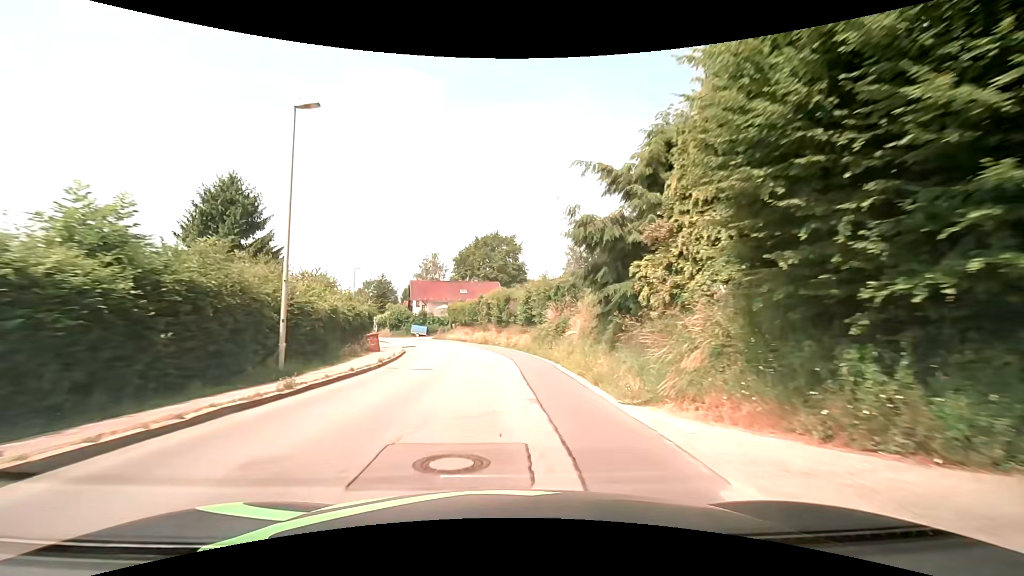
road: secondary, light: Day
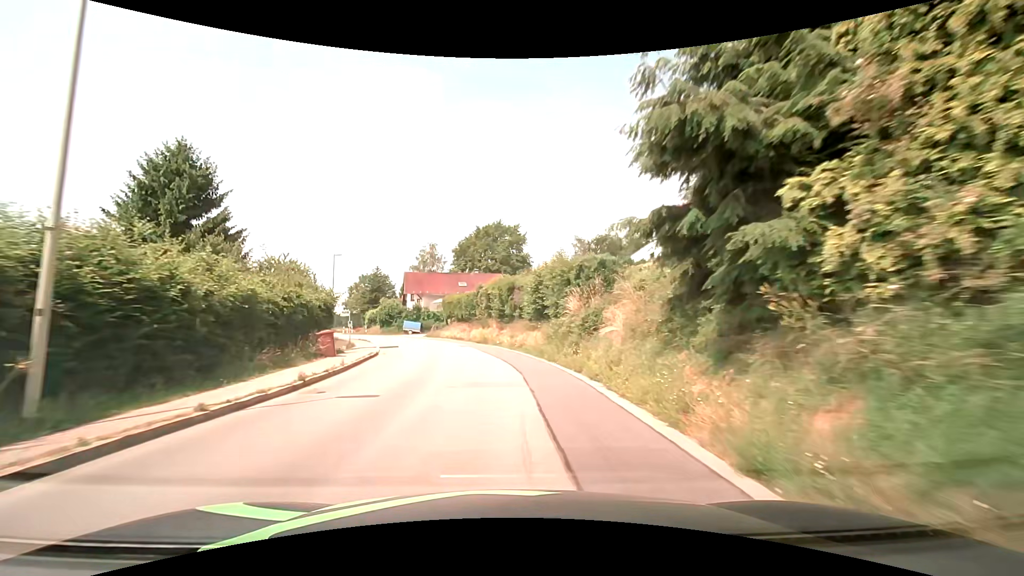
(0.0, +7.7) m; 0°
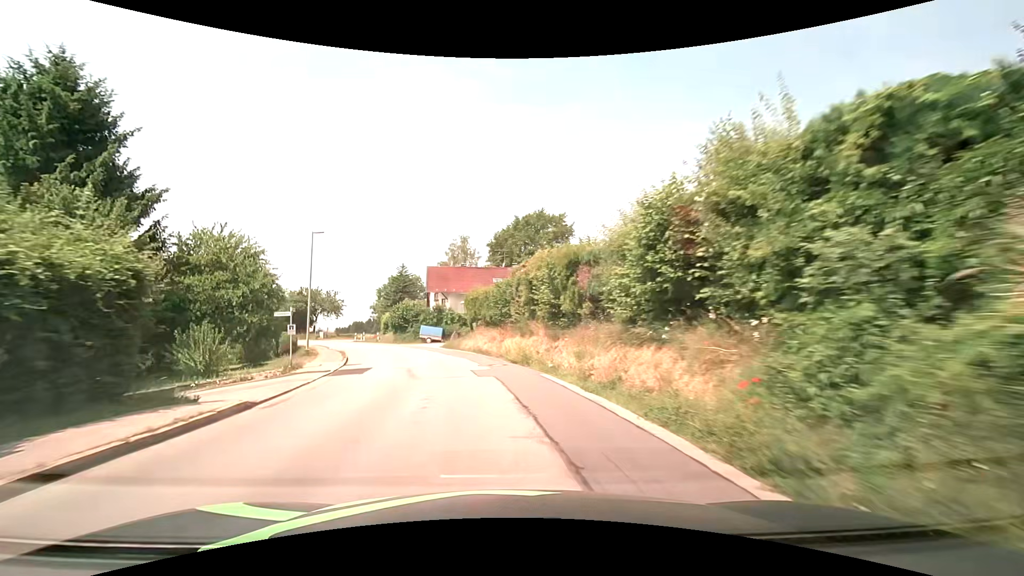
(-0.5, +15.4) m; -4°
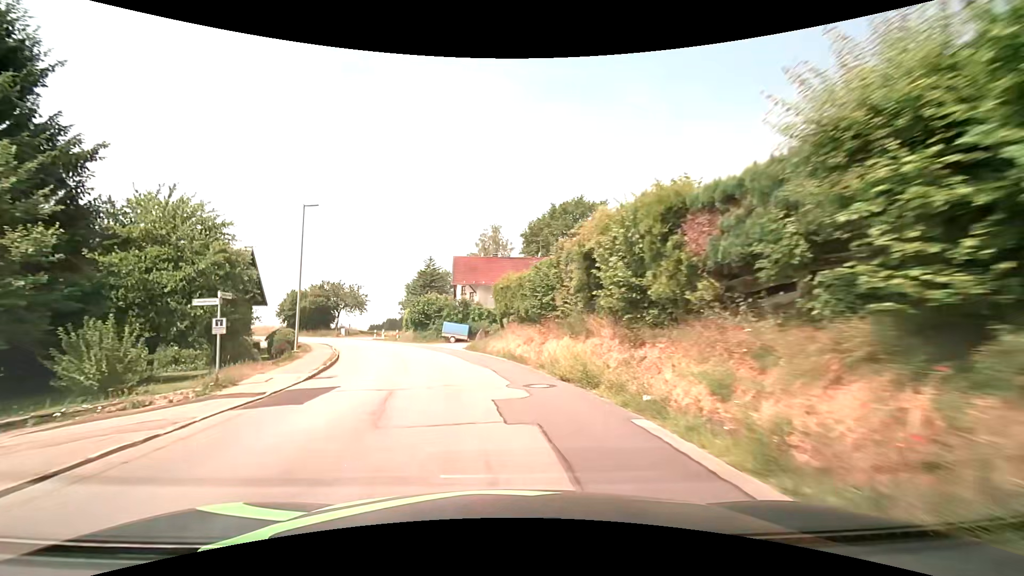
(-0.3, +7.7) m; -4°
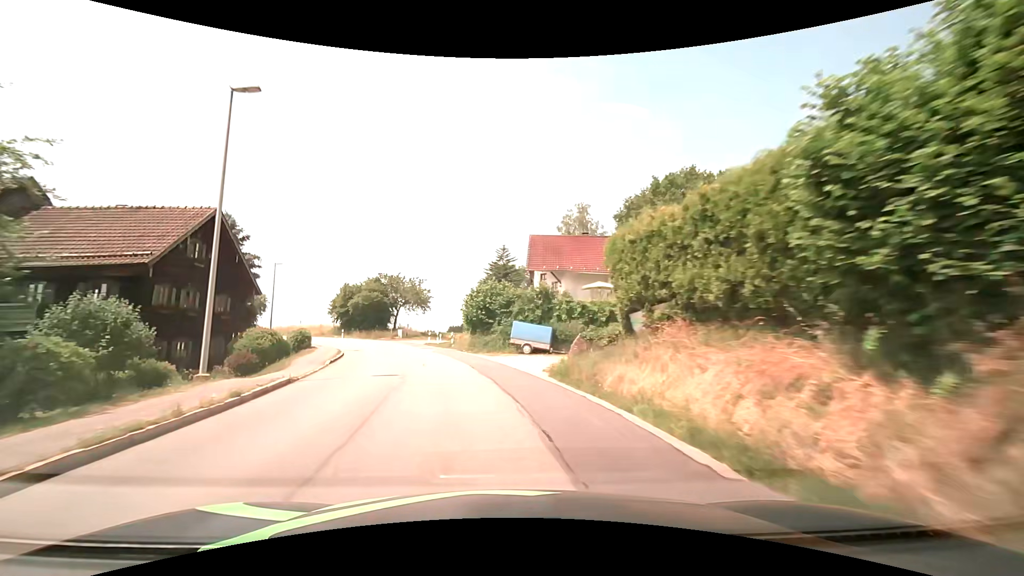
(-1.1, +15.2) m; -9°
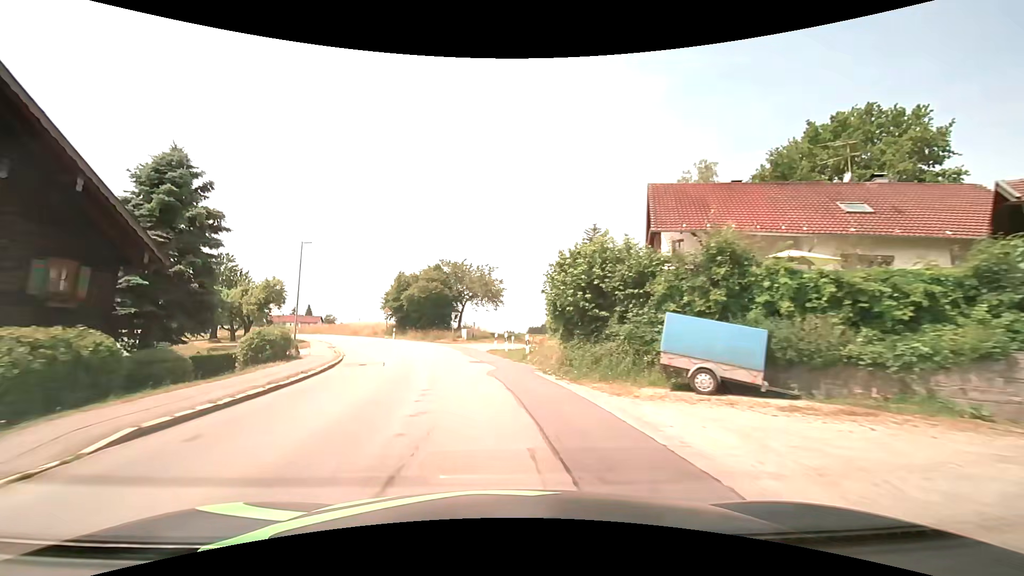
(-1.2, +15.1) m; -9°
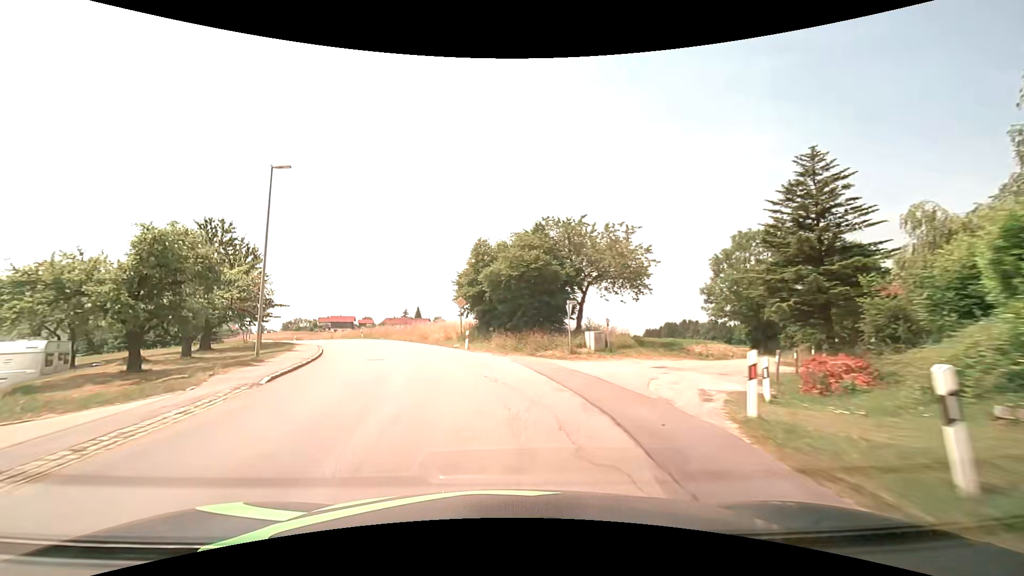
(-2.5, +22.6) m; -12°
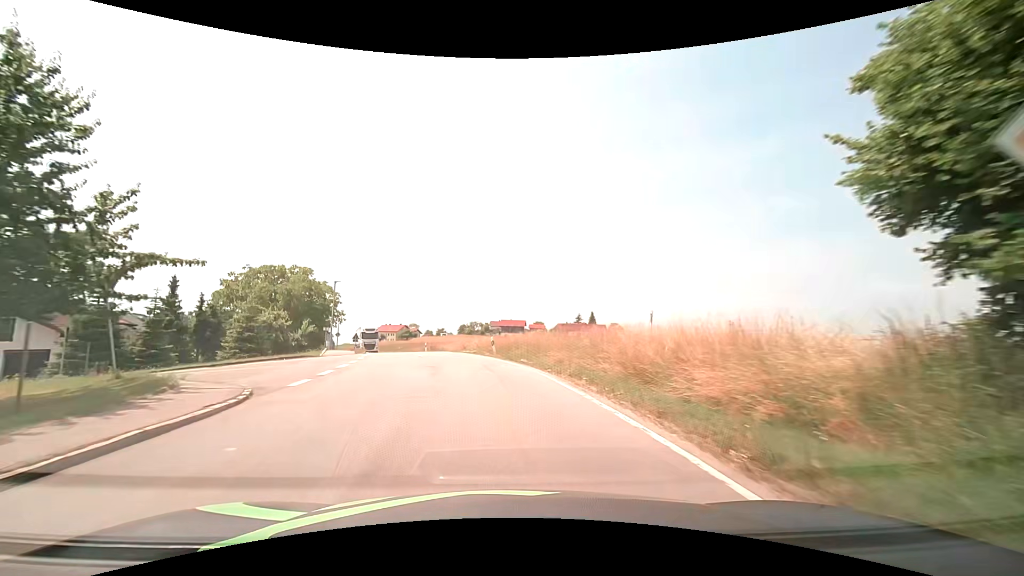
(-5.6, +29.7) m; -21°
